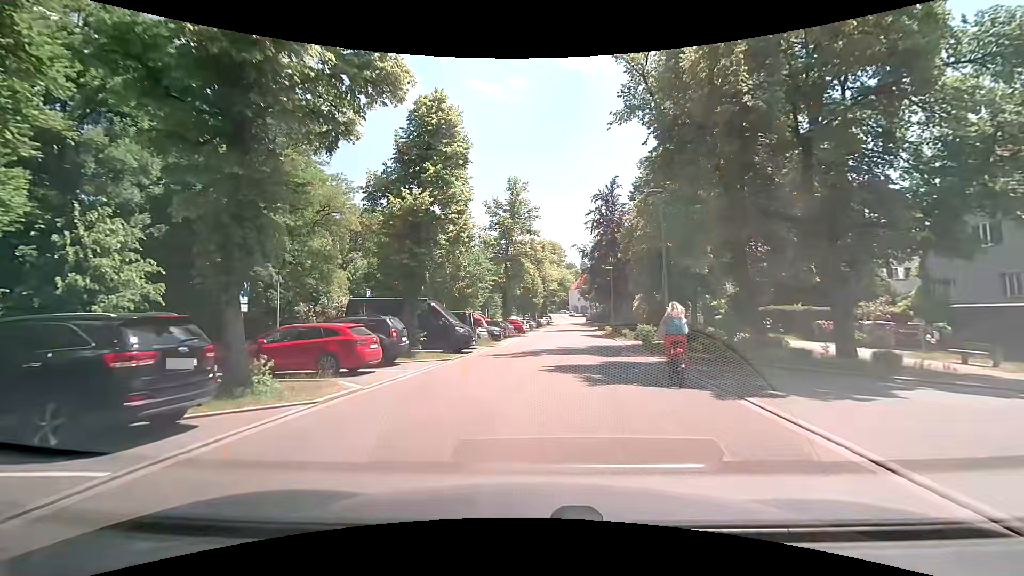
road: residential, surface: asphalt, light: Day
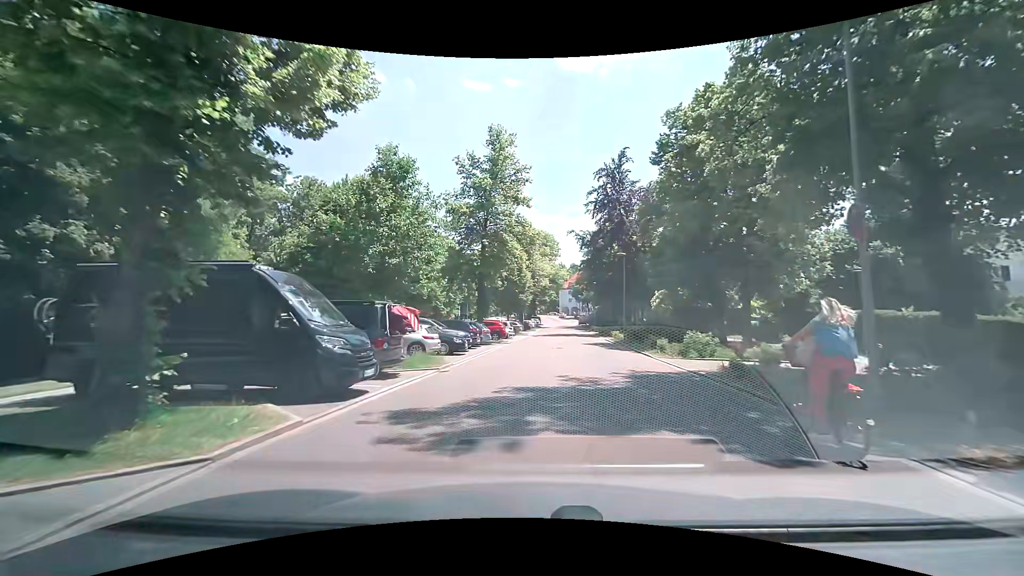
(-0.1, +13.7) m; +1°
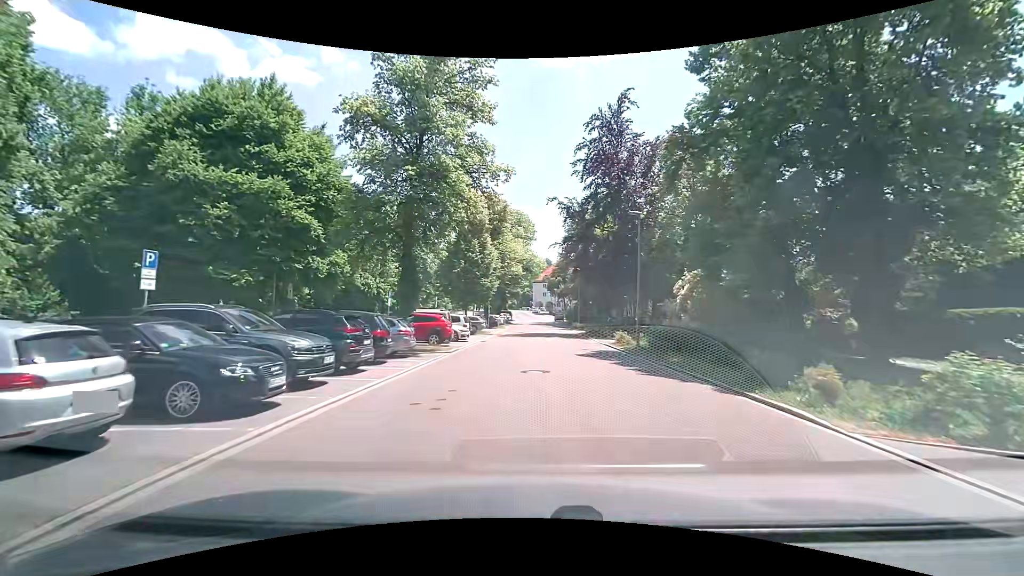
(+0.2, +14.9) m; +1°
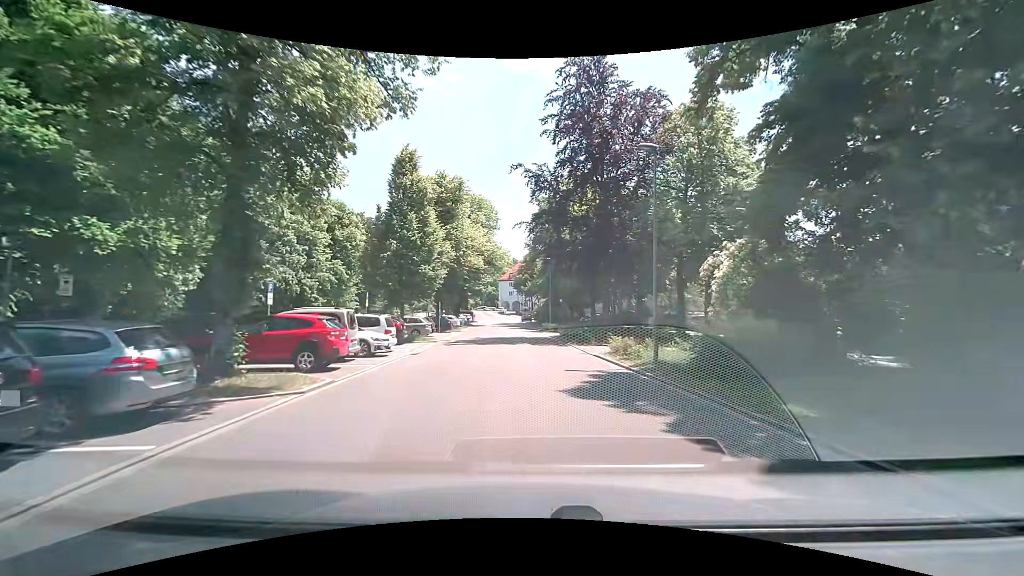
(+0.6, +10.4) m; +5°
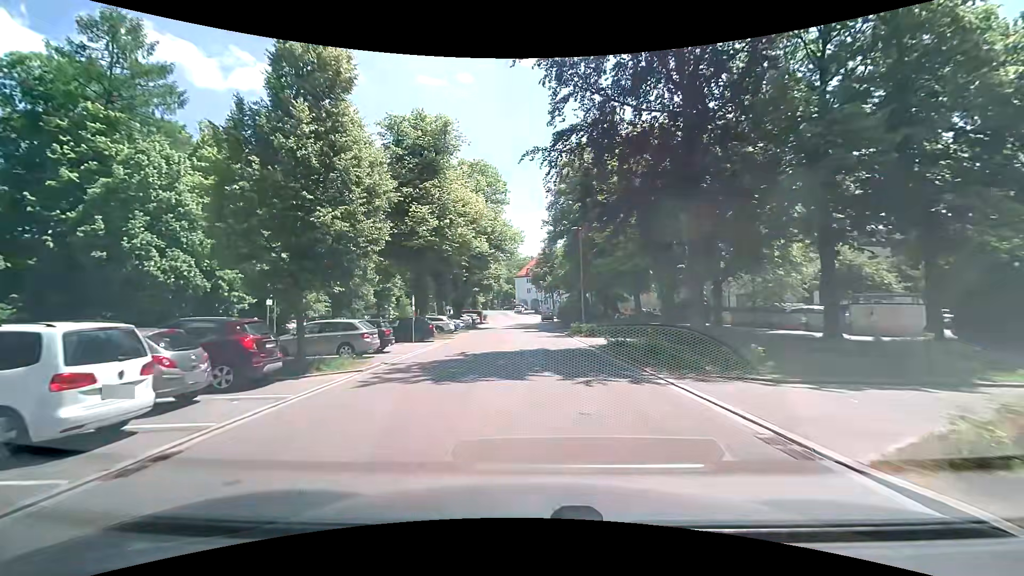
(-0.2, +15.7) m; -2°
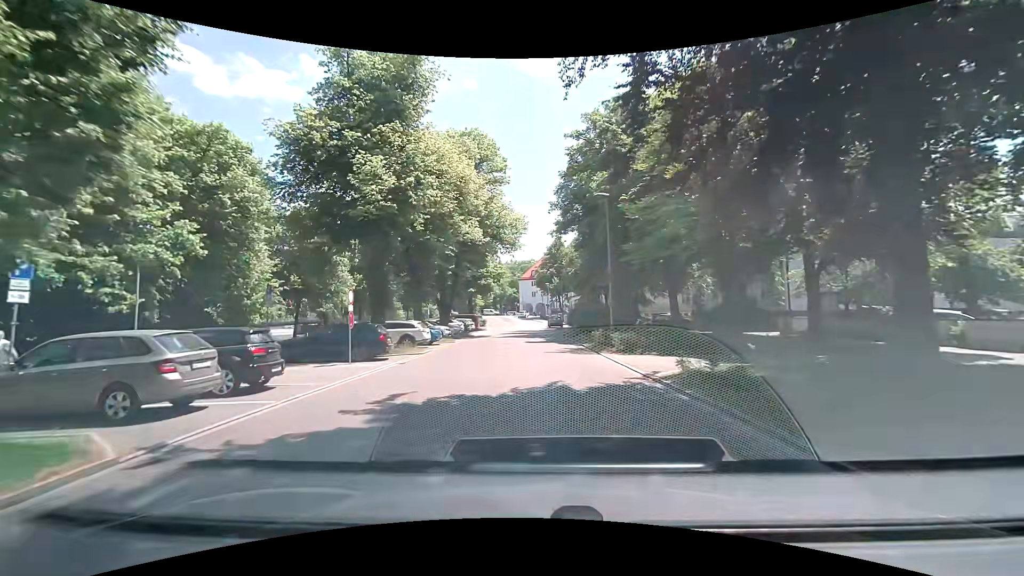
(-0.2, +10.3) m; -1°
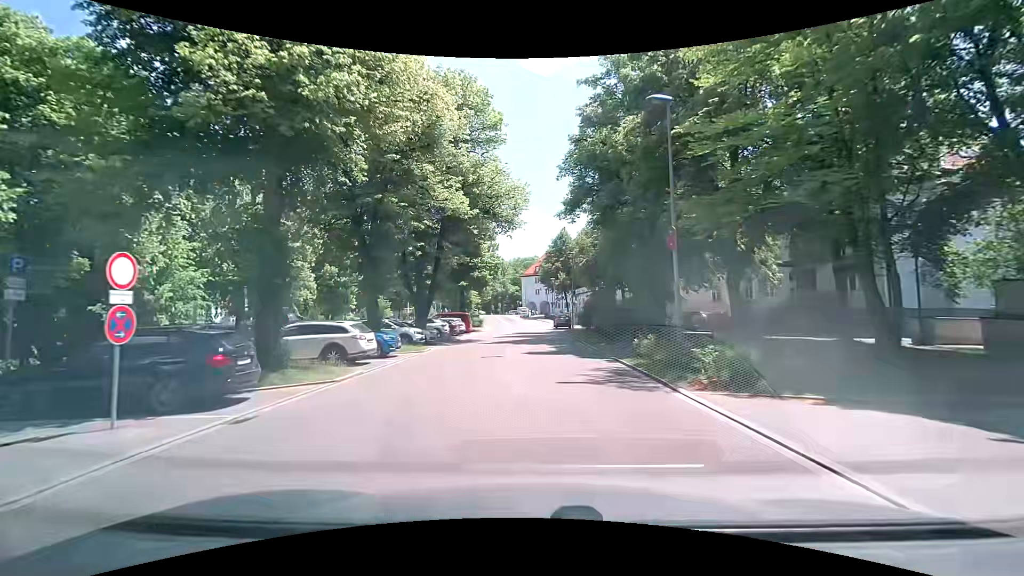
(-0.1, +10.1) m; -1°
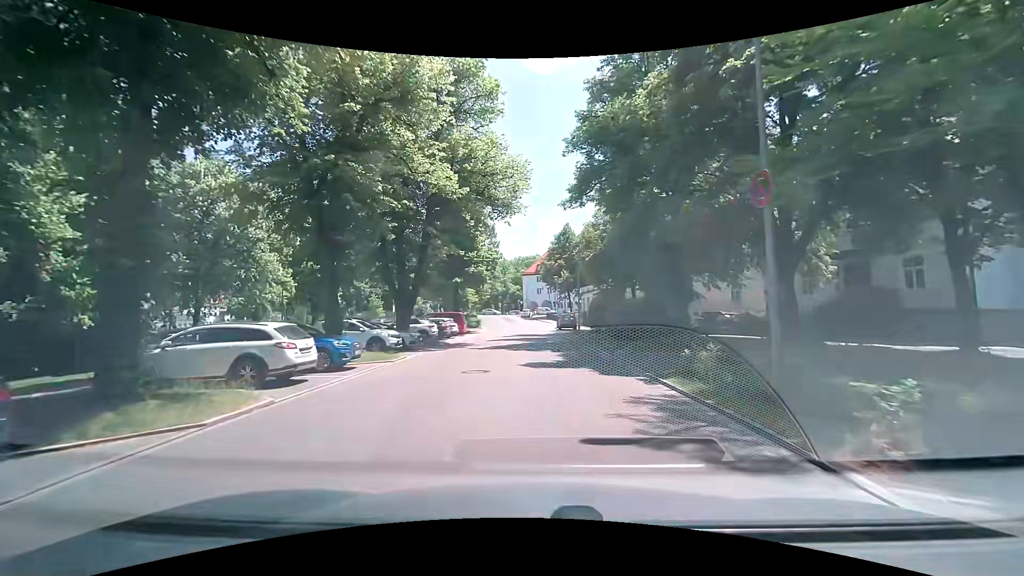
(0.0, +5.0) m; 0°
